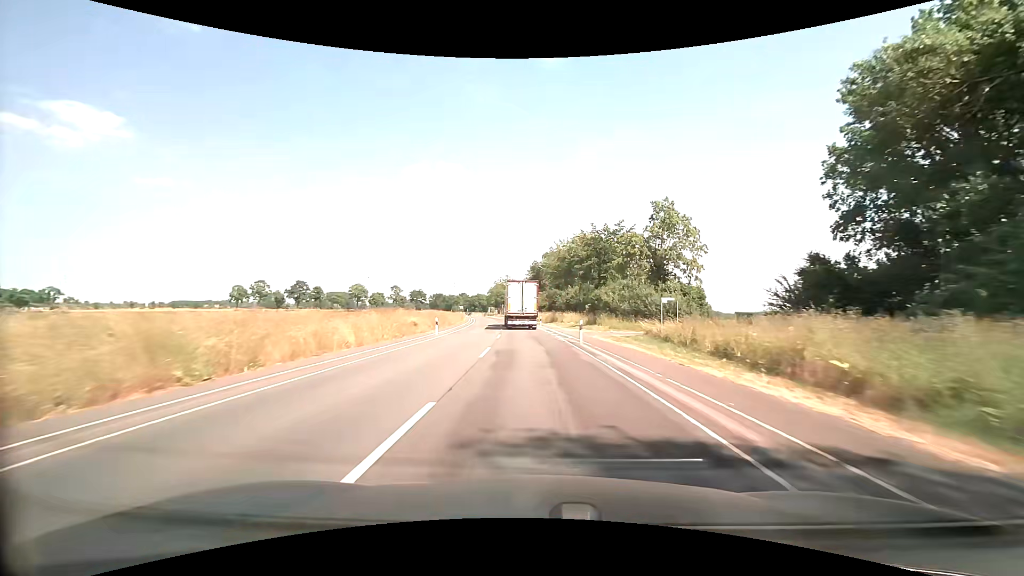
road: secondary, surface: asphalt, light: Day
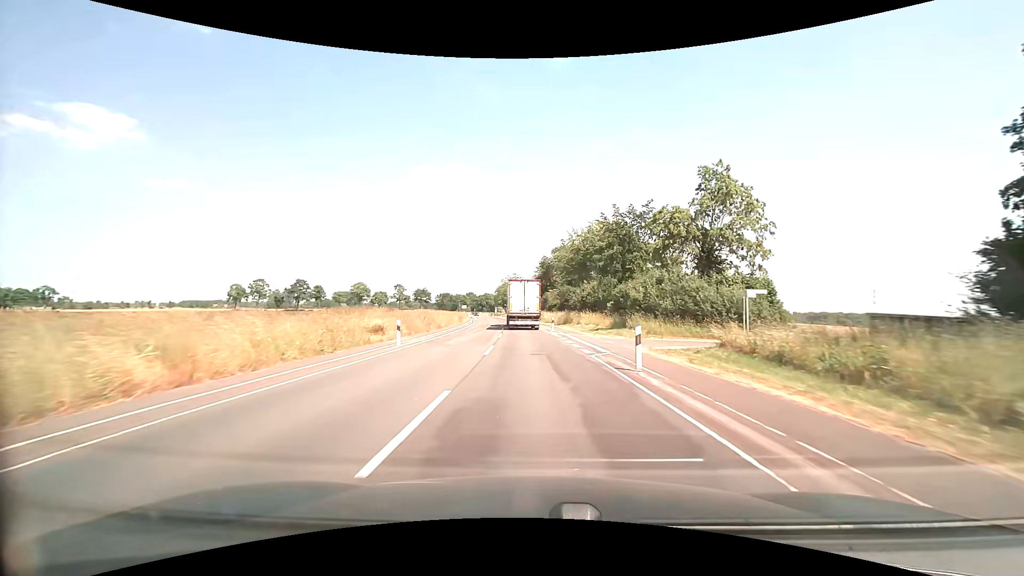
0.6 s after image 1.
(-0.1, +10.9) m; -1°
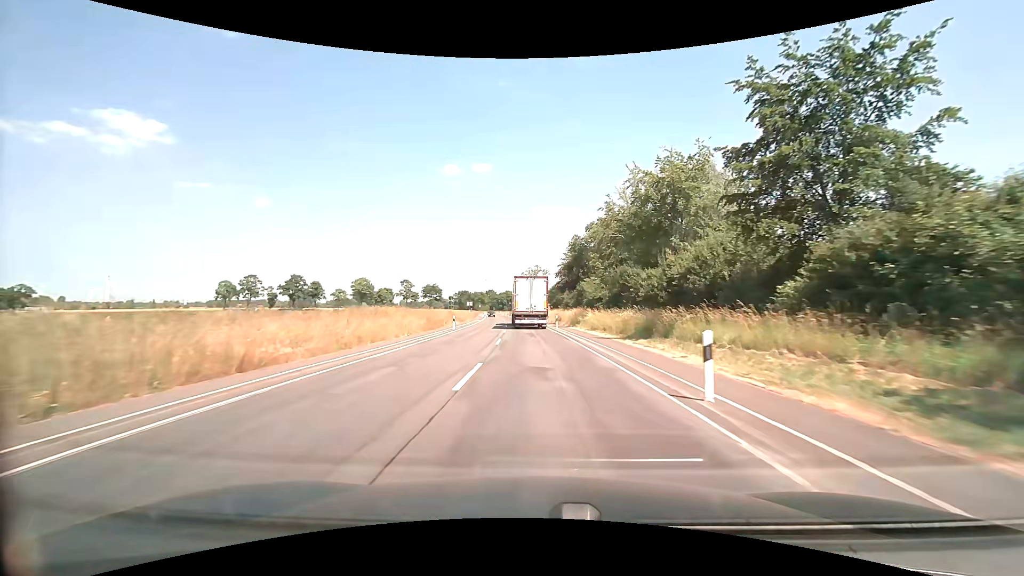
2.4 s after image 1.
(-0.9, +31.8) m; -3°
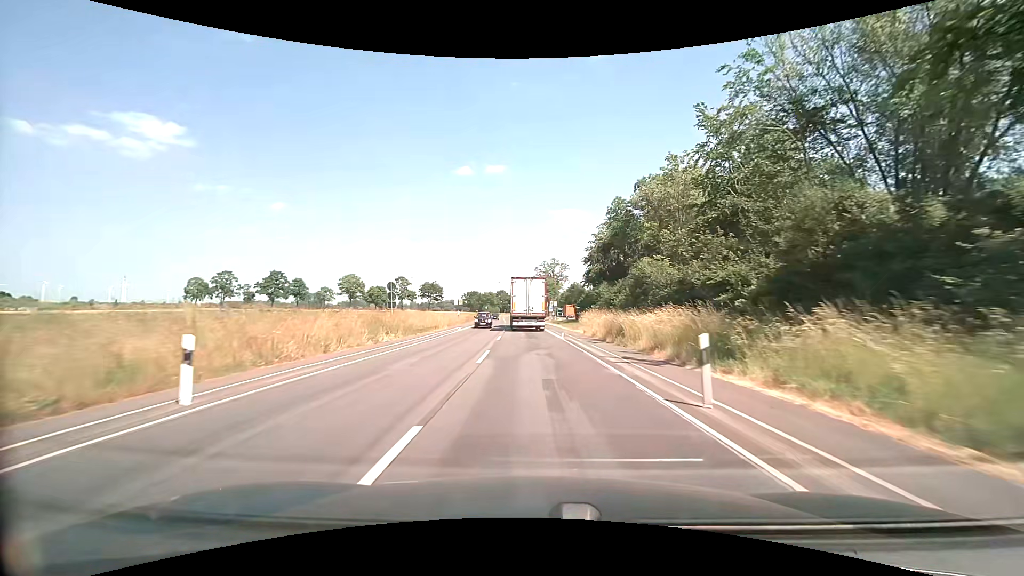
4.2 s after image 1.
(-0.5, +31.1) m; -1°
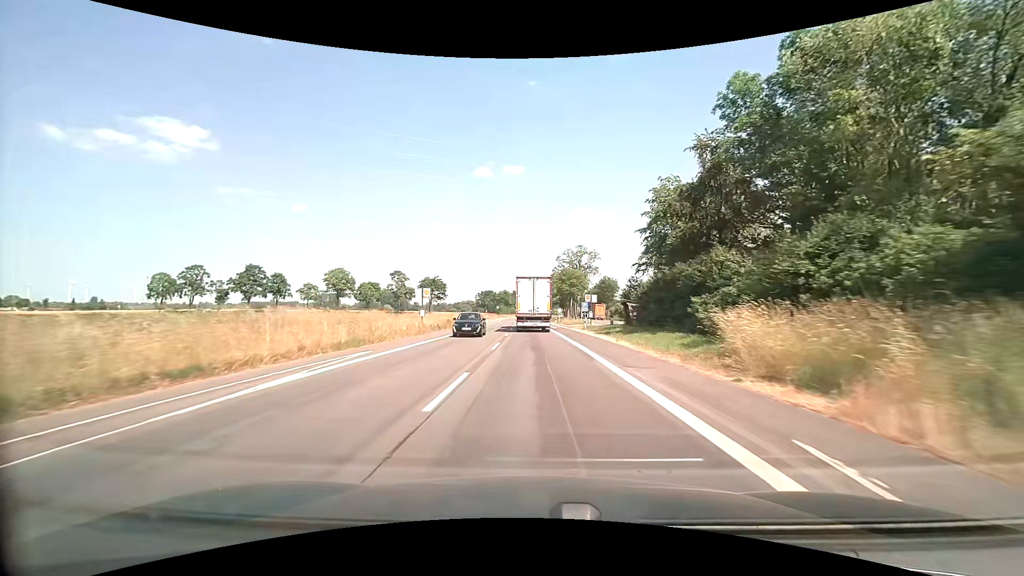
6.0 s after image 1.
(-0.6, +30.8) m; -2°
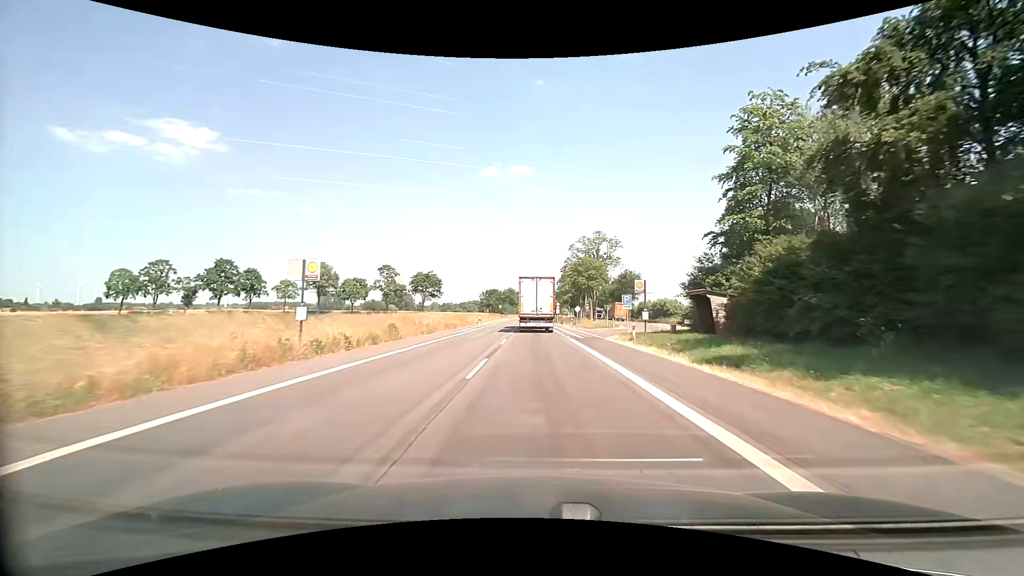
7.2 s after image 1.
(-0.1, +20.4) m; -1°
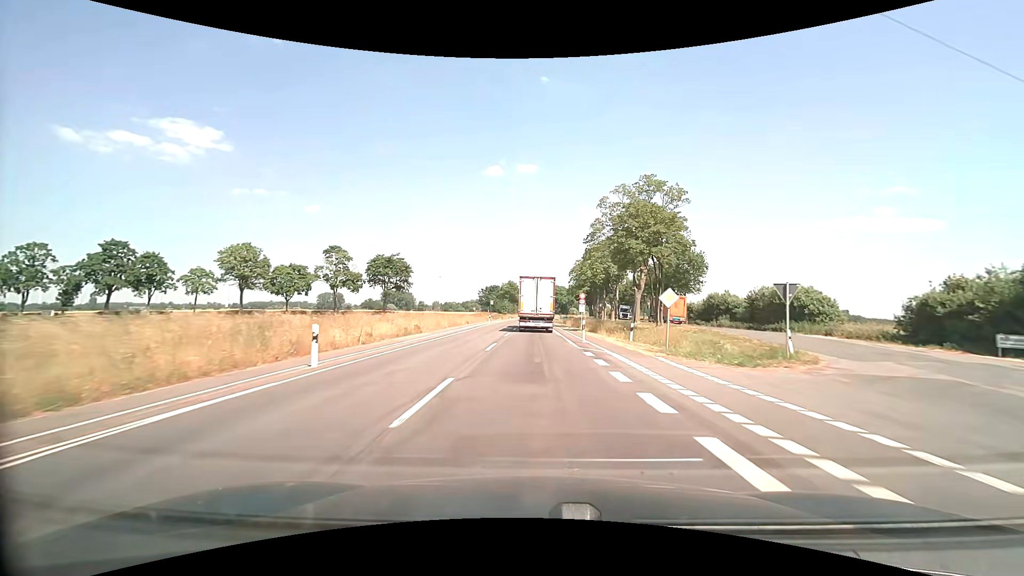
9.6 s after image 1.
(+0.2, +40.4) m; 0°
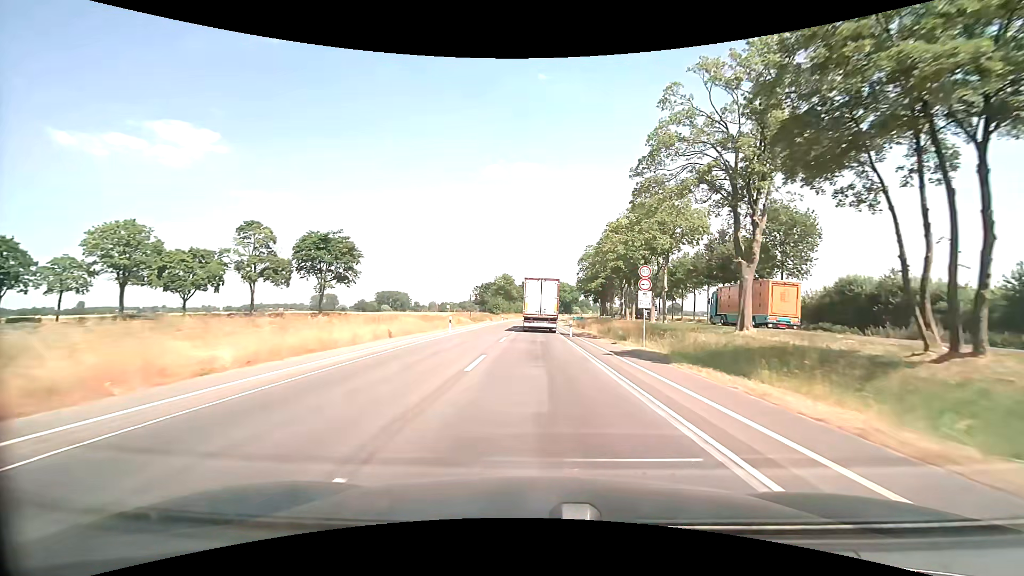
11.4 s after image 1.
(-0.1, +30.1) m; 0°
(0, +10) (0, +20) (0, +30) (0, +40) (0, +50) (+1, +60) (+1, +70) (+1, +80) (+1, +90) (+1, +100) m
